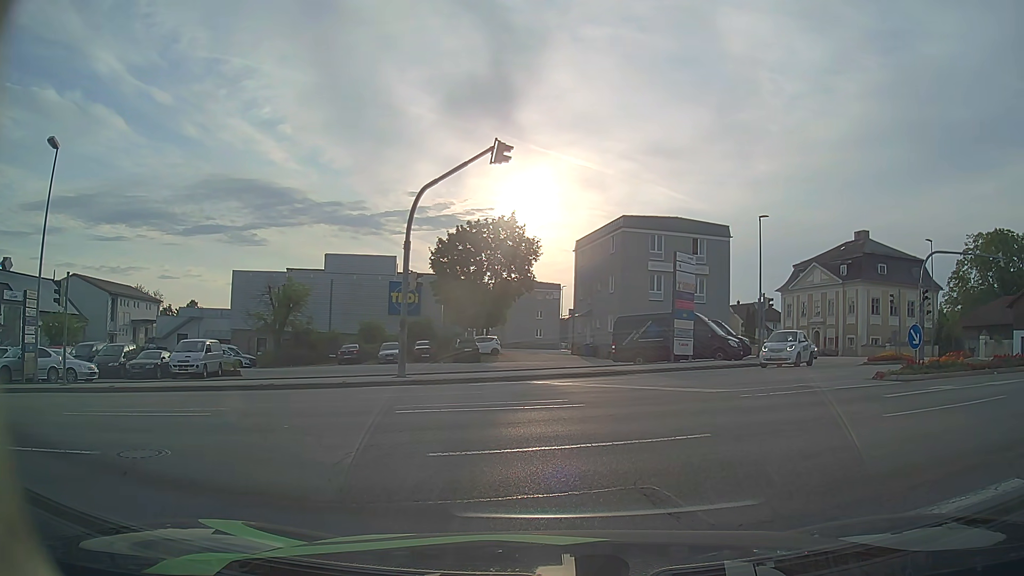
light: Day
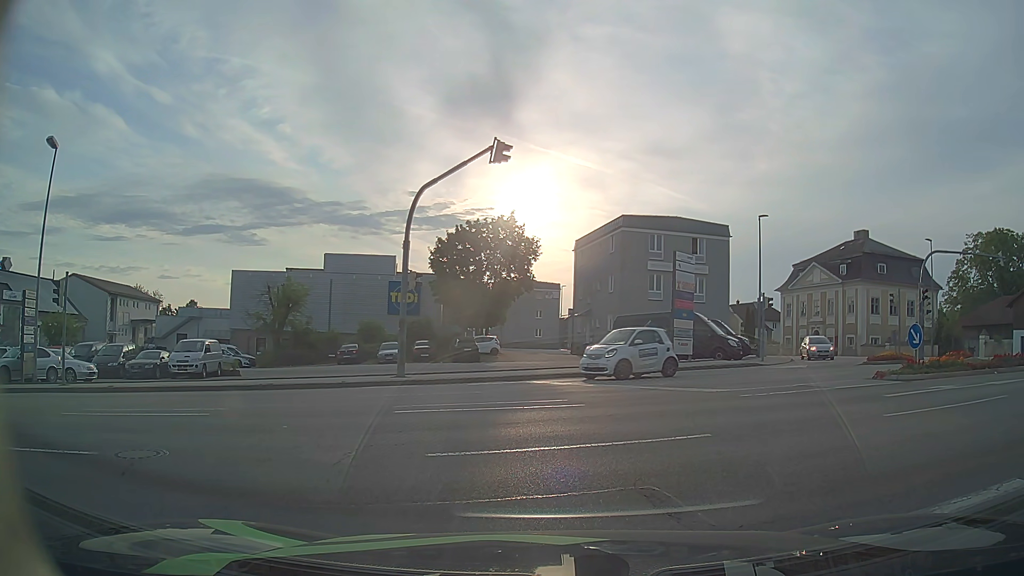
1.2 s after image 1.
(0.0, +0.1) m; 0°
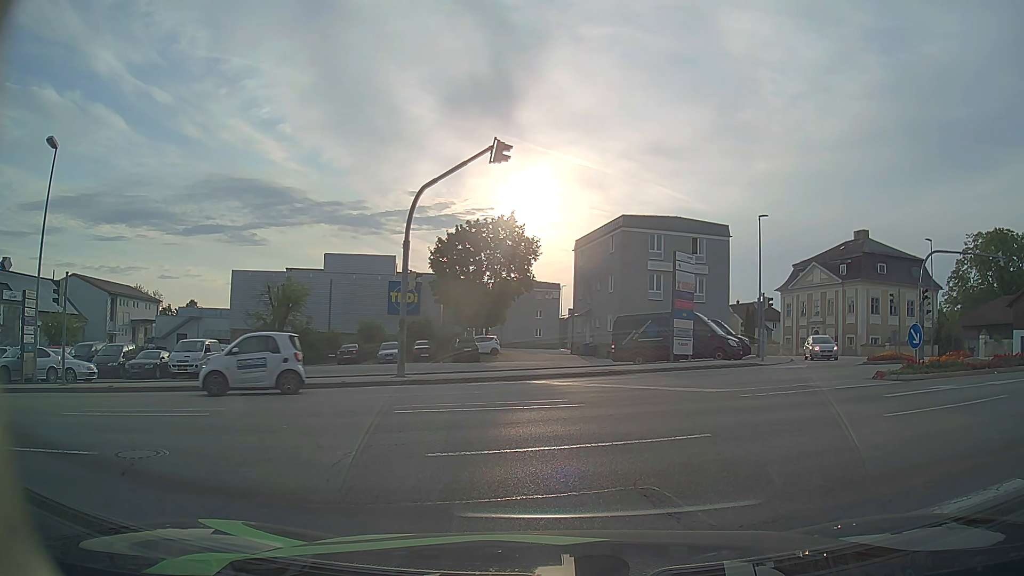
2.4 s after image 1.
(0.0, 0.0) m; 0°
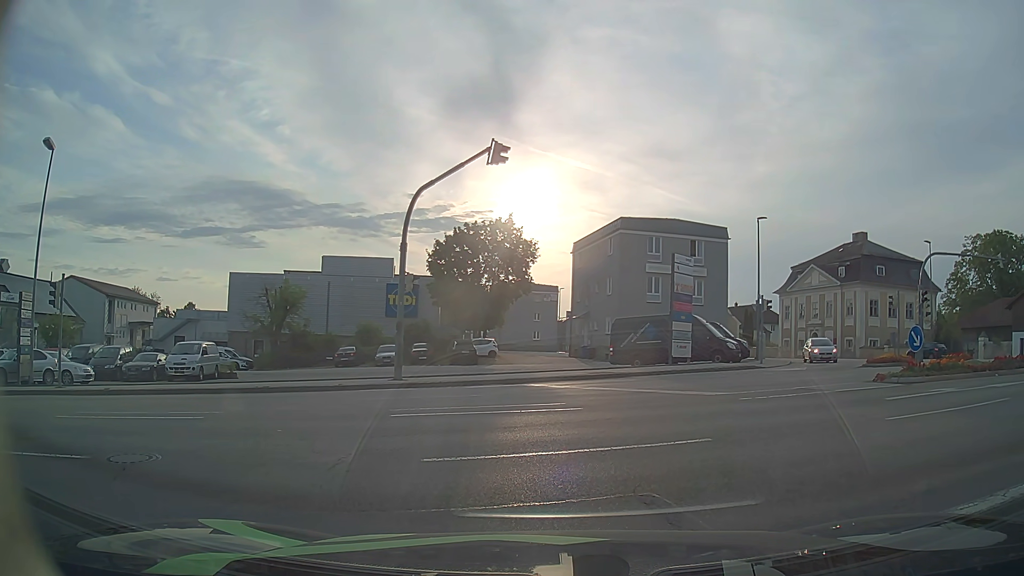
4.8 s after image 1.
(0.0, +0.1) m; 0°
